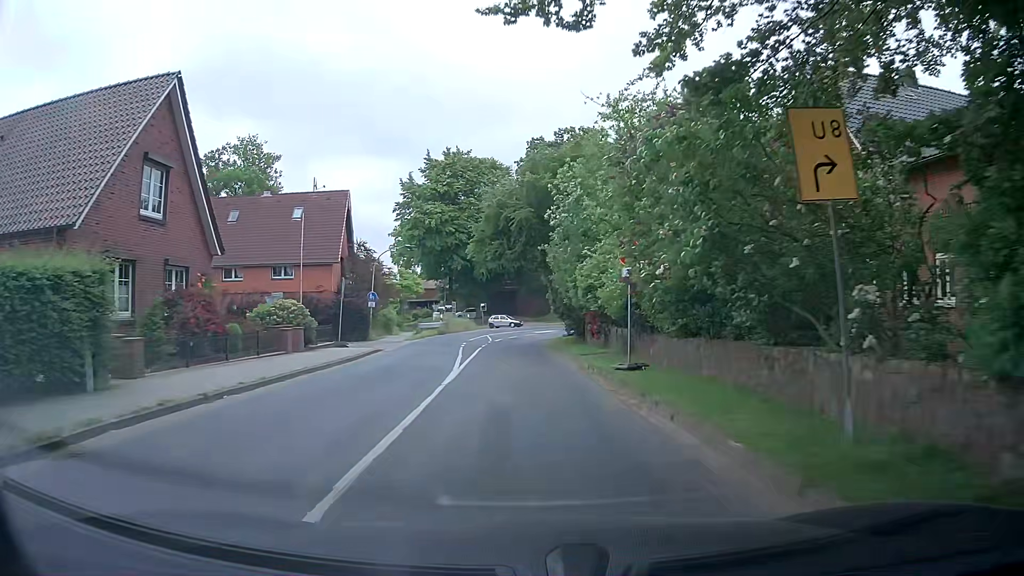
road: tertiary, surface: asphalt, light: Day
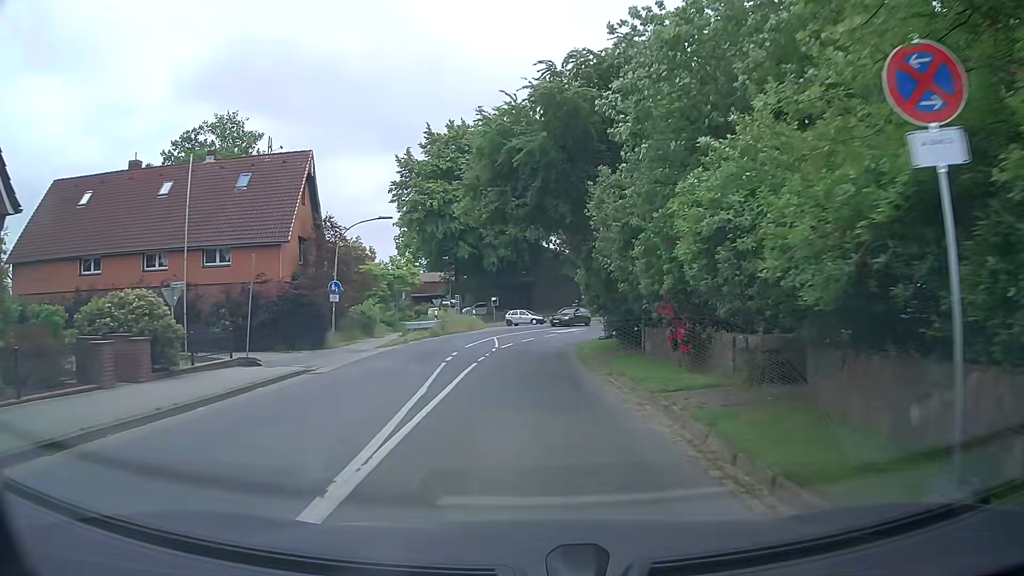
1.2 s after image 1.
(-0.2, +11.5) m; -1°
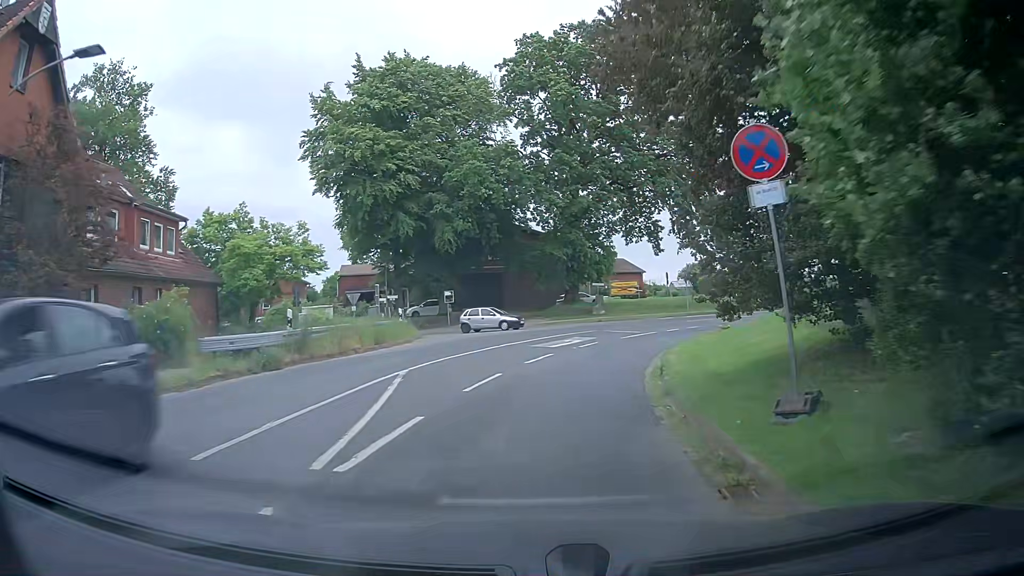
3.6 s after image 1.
(+0.1, +21.9) m; +1°
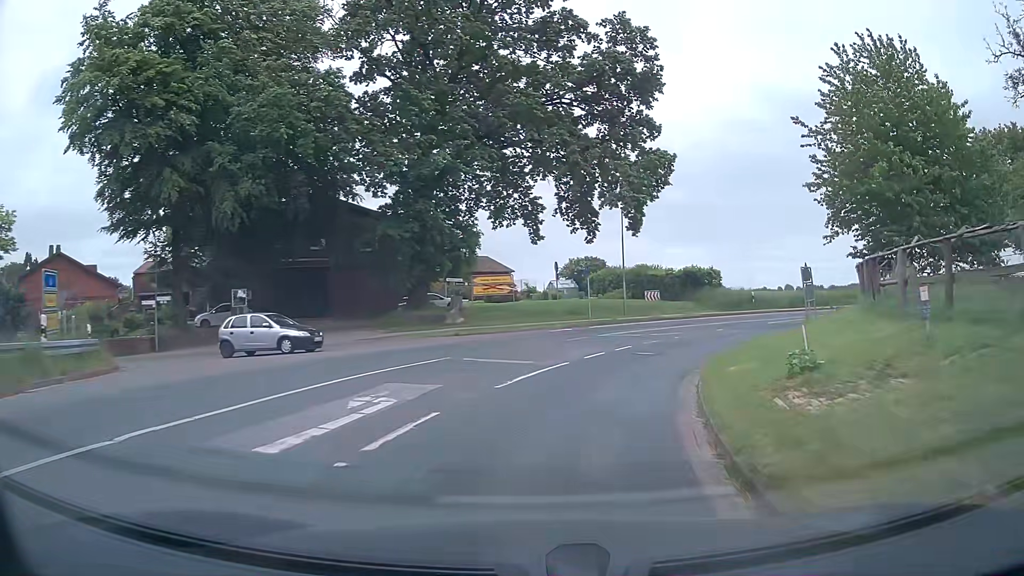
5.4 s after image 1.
(+2.0, +16.9) m; +13°
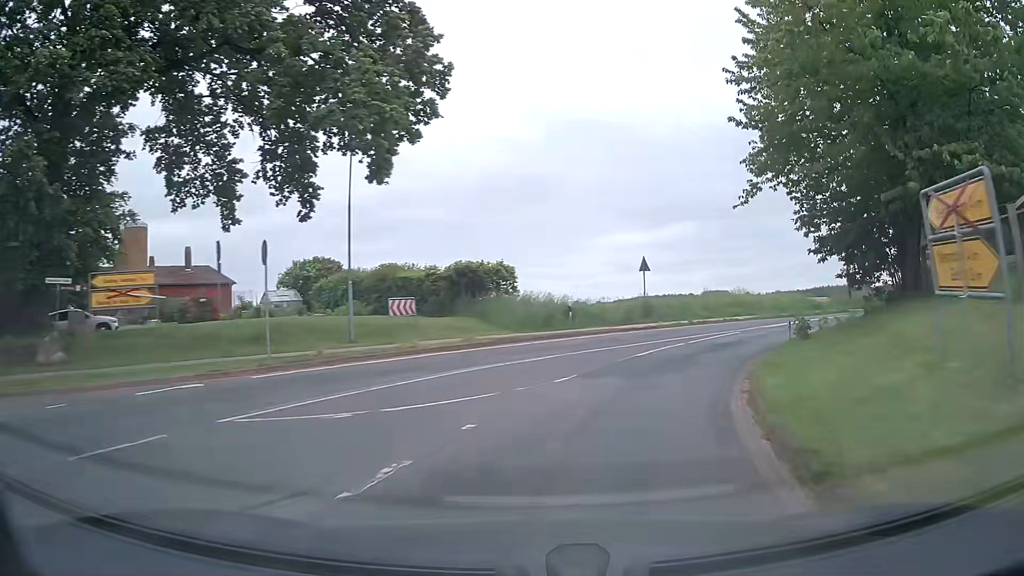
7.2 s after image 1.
(+2.8, +17.6) m; +20°
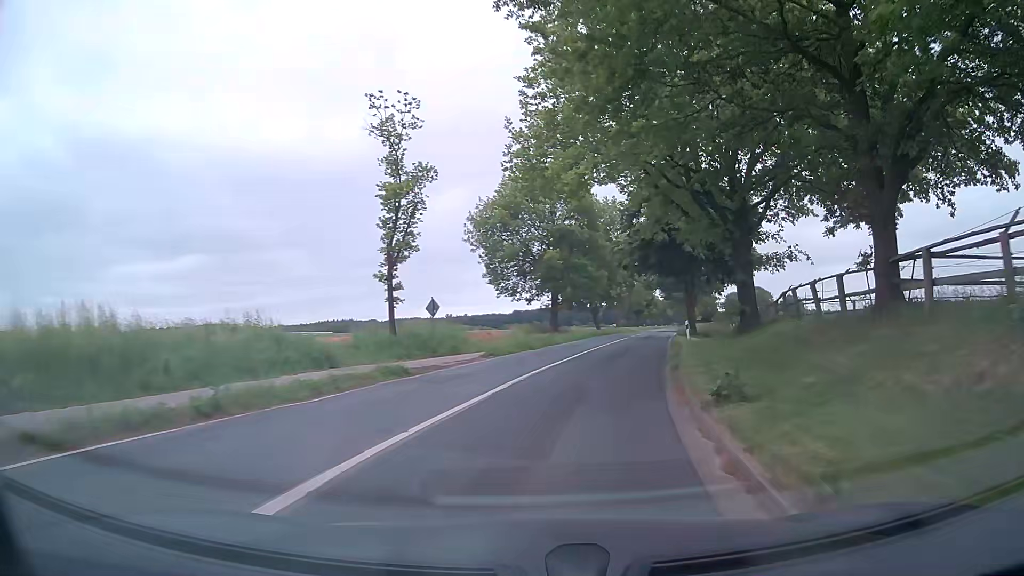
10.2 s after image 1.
(+12.1, +28.5) m; +43°
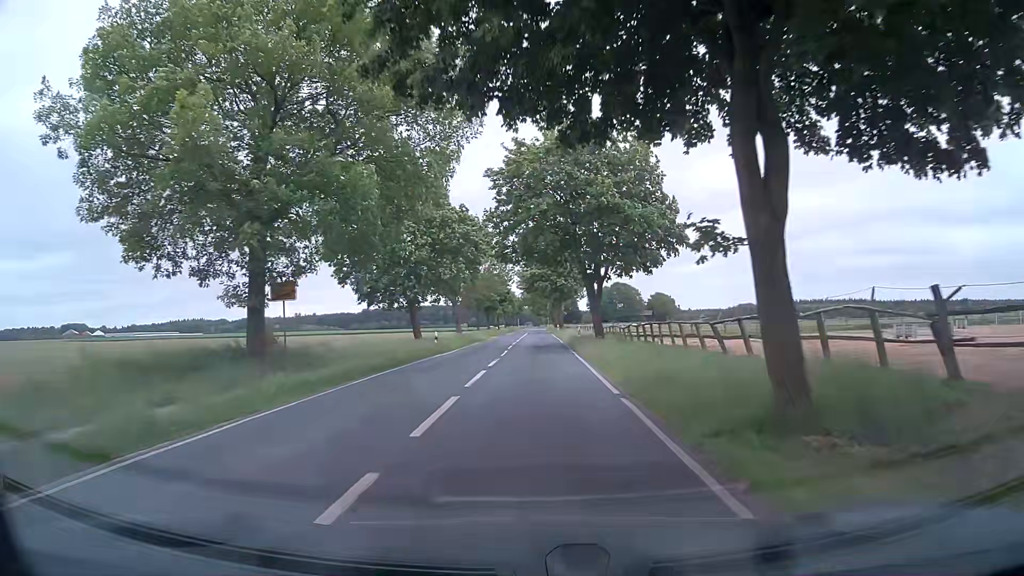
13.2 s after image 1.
(+6.0, +37.2) m; +12°
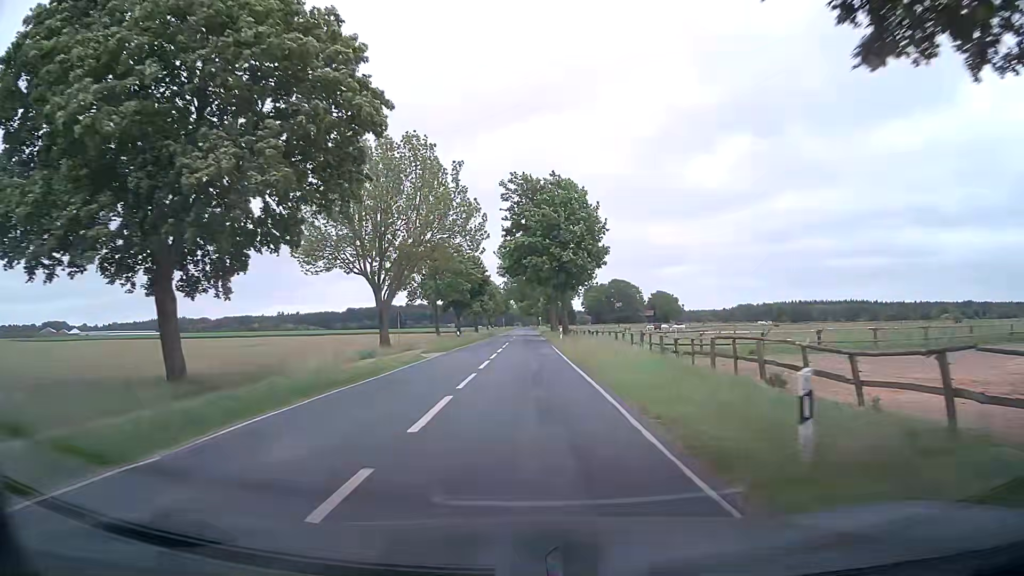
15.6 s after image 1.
(+0.5, +35.7) m; +1°
